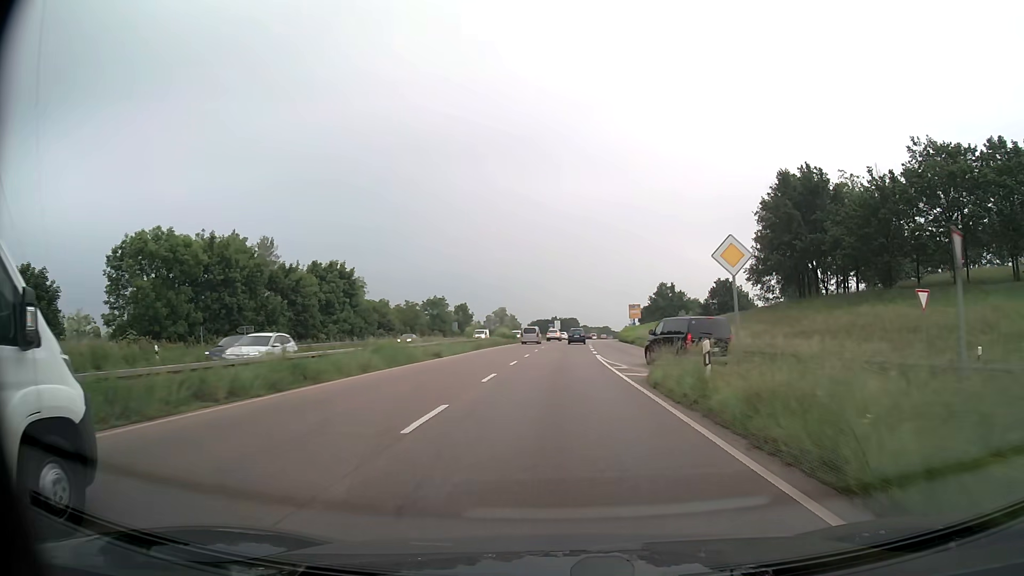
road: trunk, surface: asphalt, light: Day
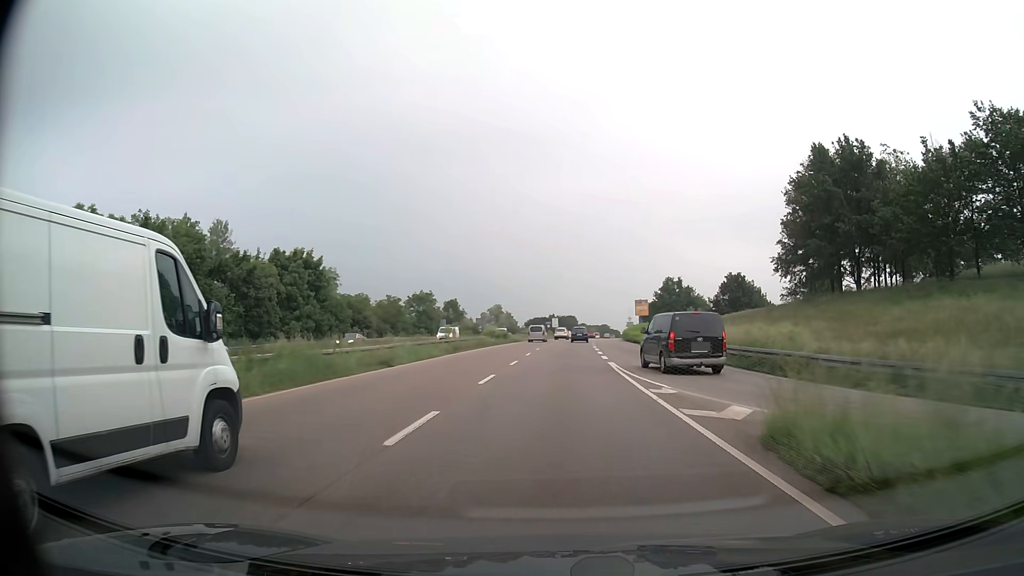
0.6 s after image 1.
(0.0, +10.1) m; 0°
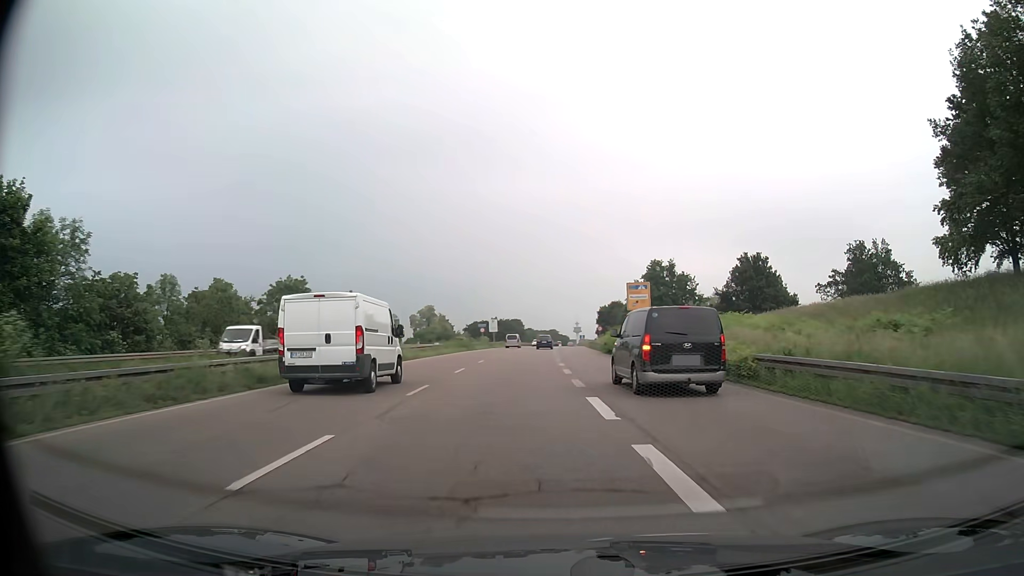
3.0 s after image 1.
(+1.1, +37.8) m; +5°
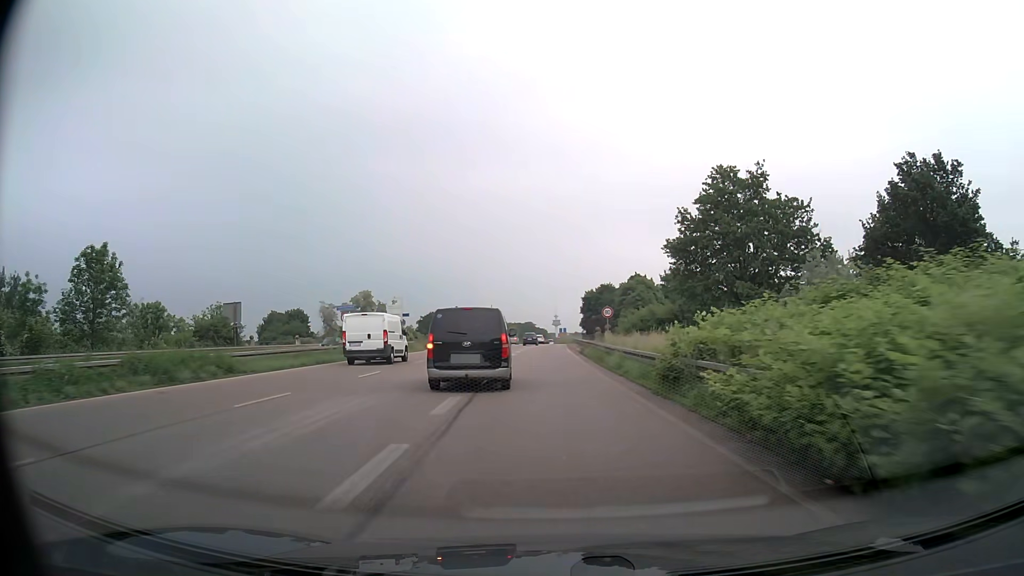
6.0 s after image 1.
(+1.7, +47.8) m; +2°
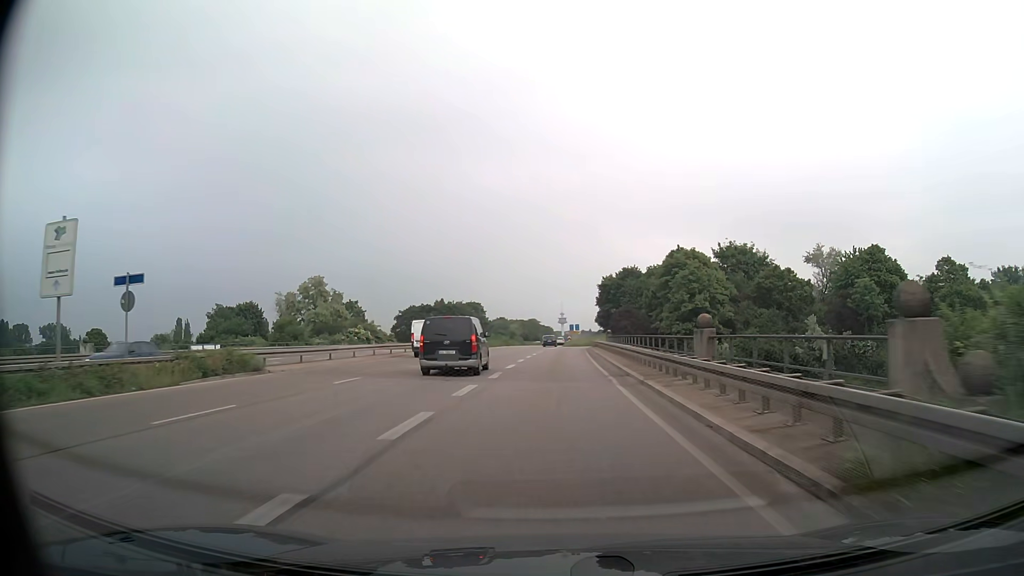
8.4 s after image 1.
(-0.4, +38.4) m; -1°
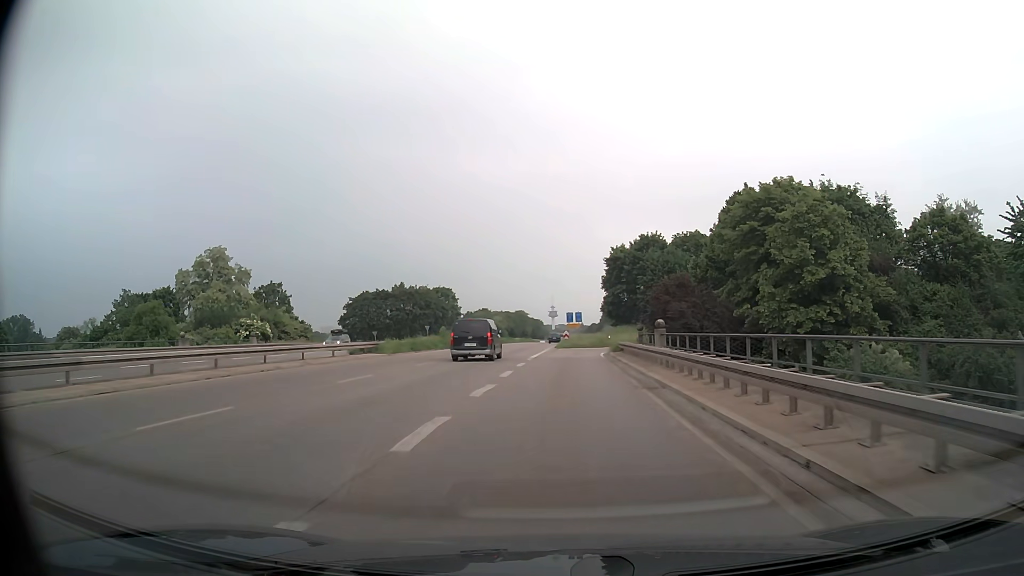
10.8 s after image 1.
(+0.3, +36.4) m; +1°
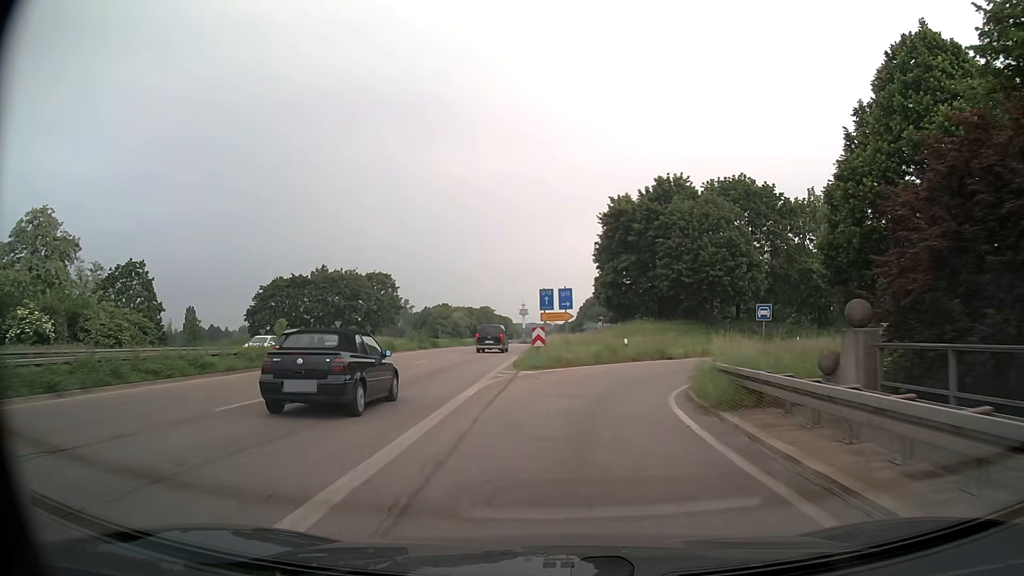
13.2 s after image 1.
(+0.5, +32.7) m; +3°
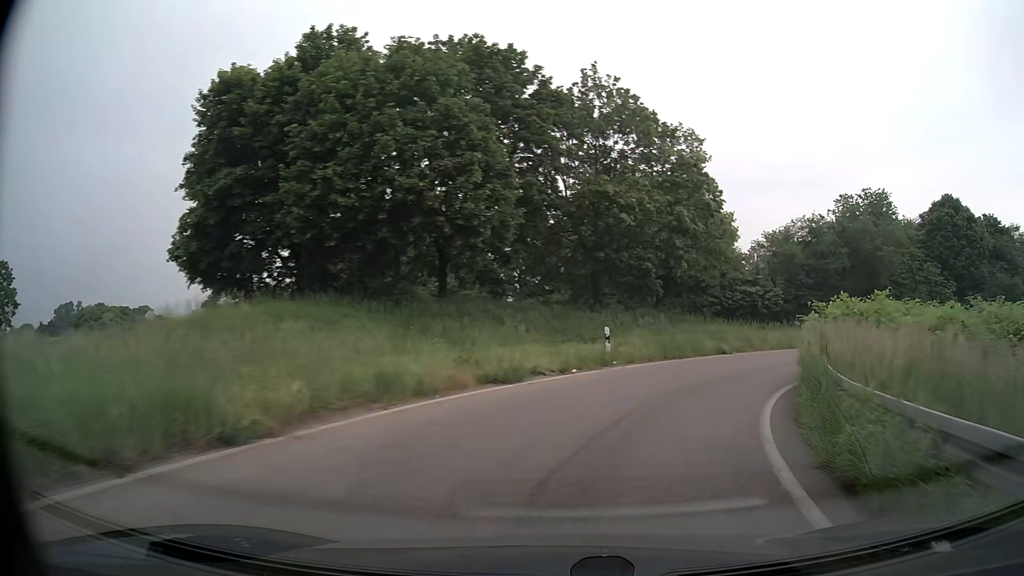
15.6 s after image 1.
(+4.9, +26.7) m; +27°
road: trunk_link
(+1, +10) (+6, +19) (+12, +26) (+21, +31) (+31, +34) (+41, +35) (+51, +36) (+61, +36) (+71, +36) (+81, +37) m
